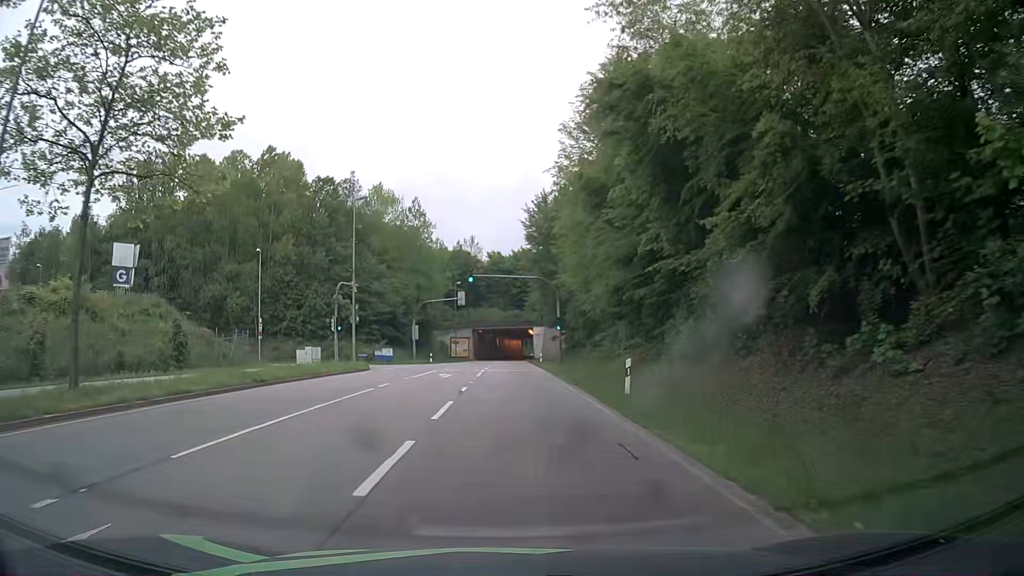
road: secondary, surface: asphalt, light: Day
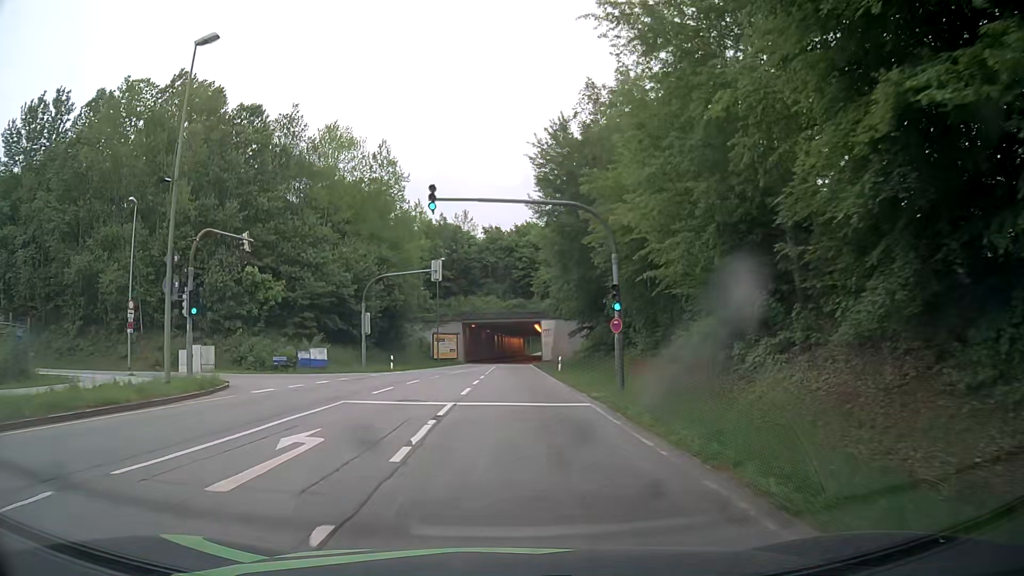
(0.0, +23.0) m; 0°
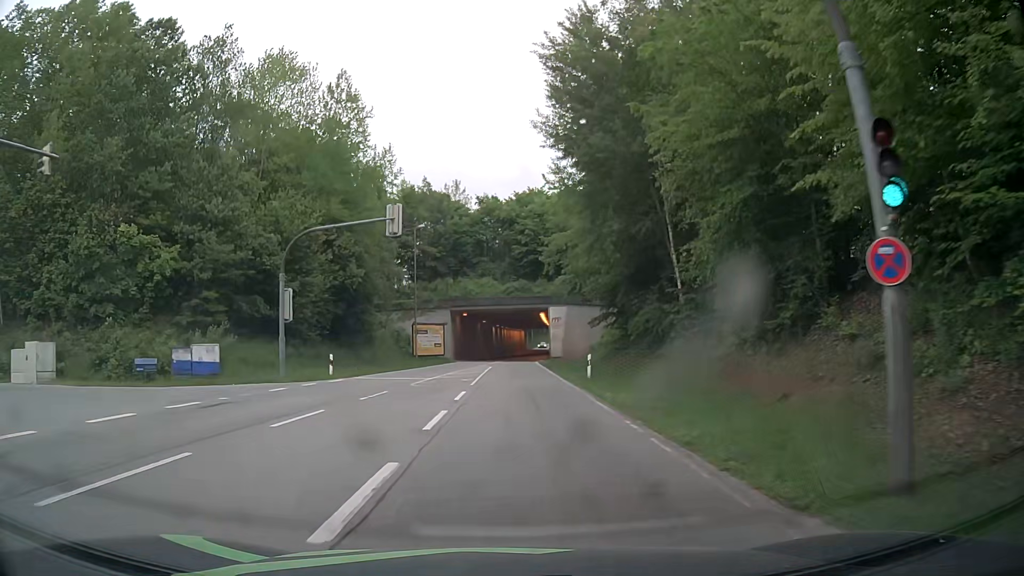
(0.0, +15.4) m; -1°
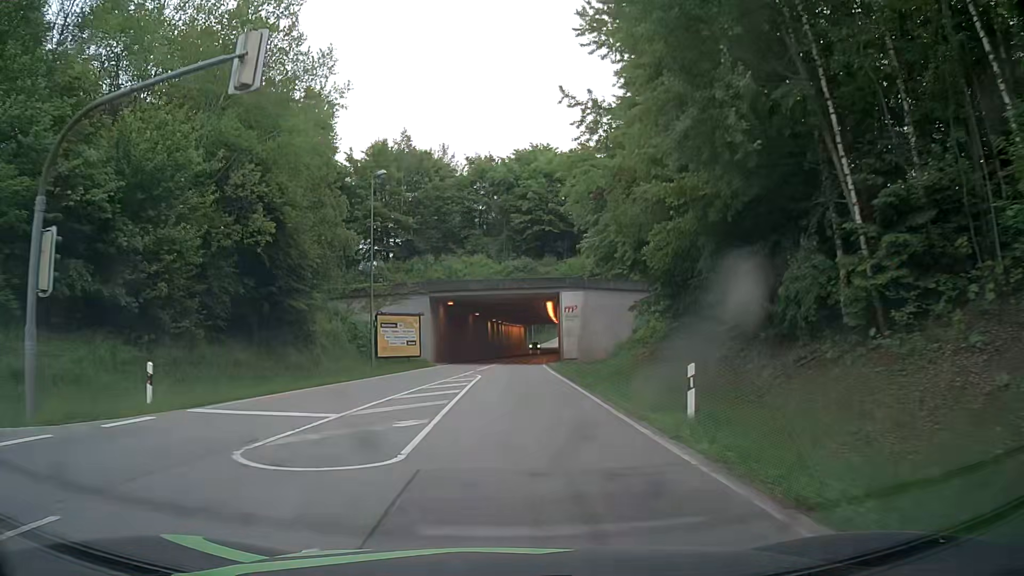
(+0.2, +15.4) m; +1°
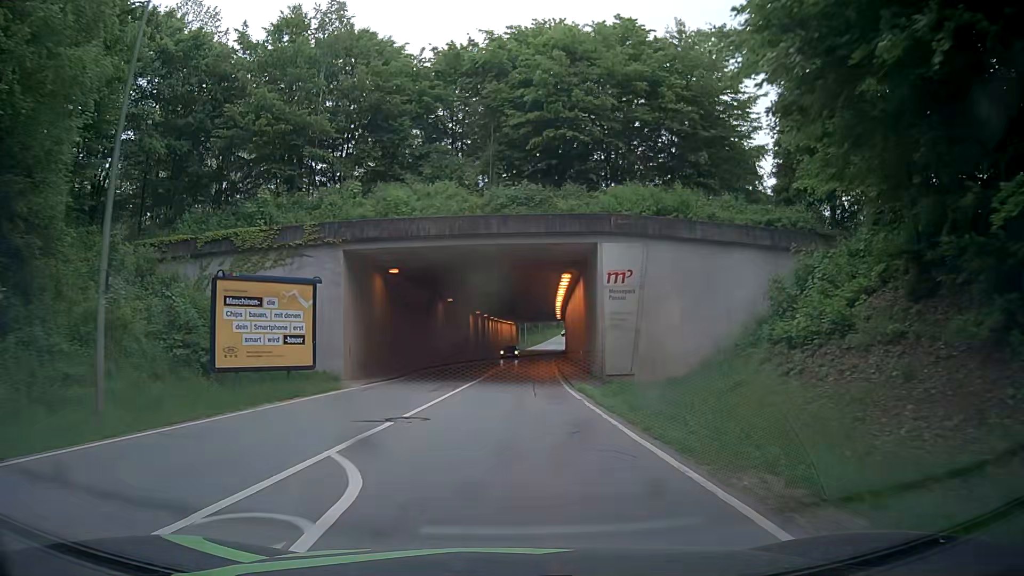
(+0.1, +23.2) m; +1°
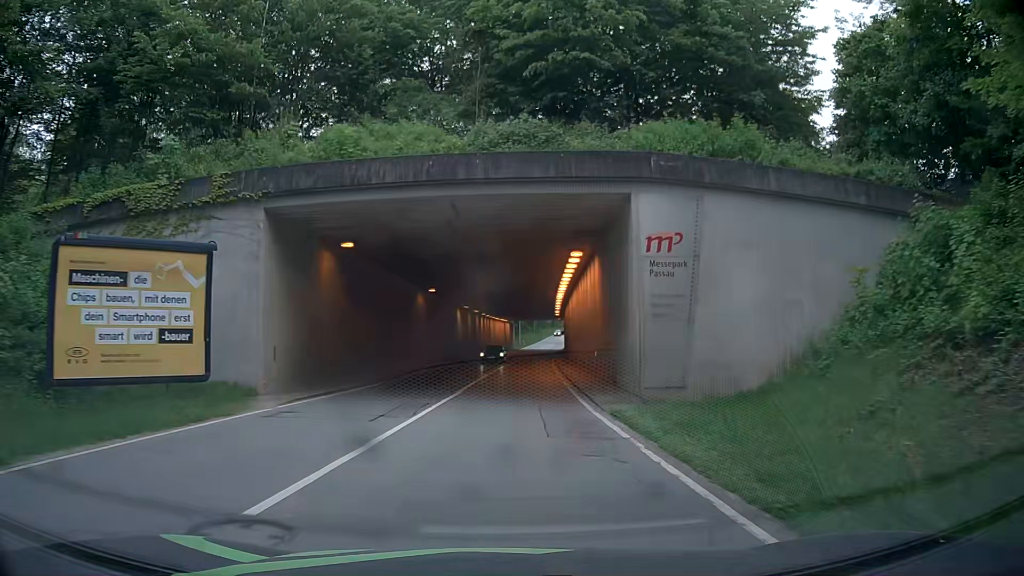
(+0.1, +7.7) m; +1°
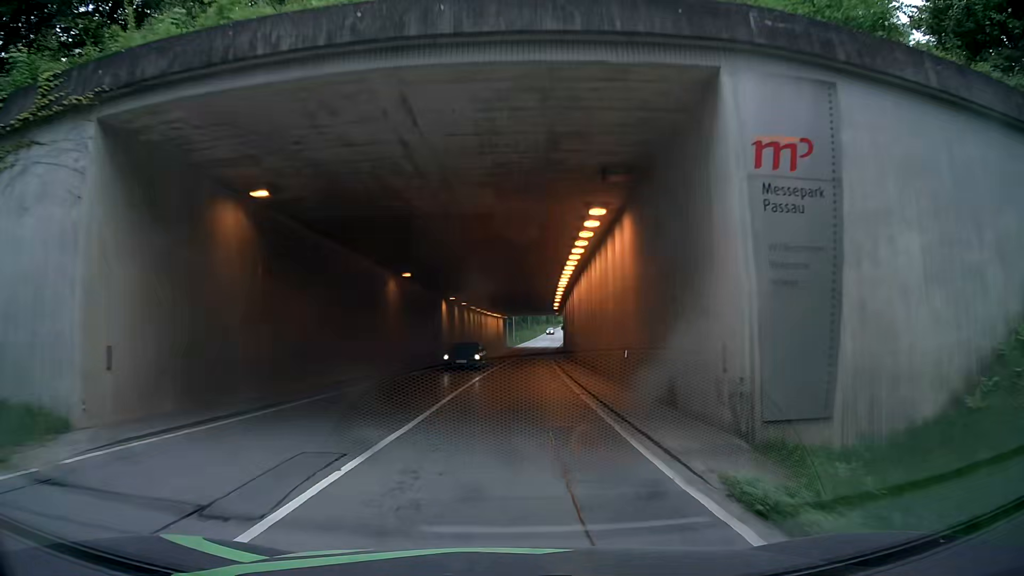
(-0.1, +7.7) m; 0°
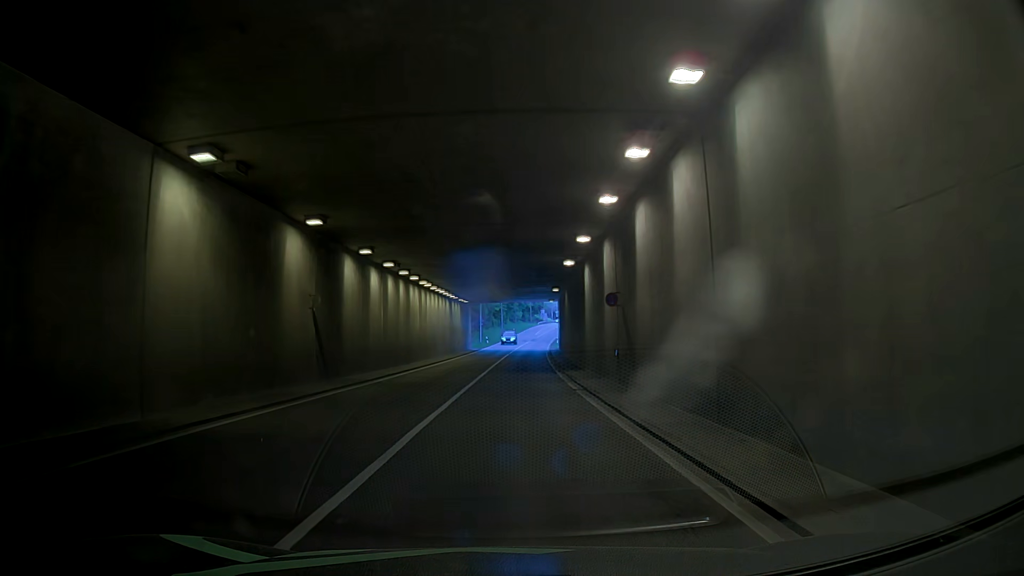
(-0.6, +38.3) m; -2°
